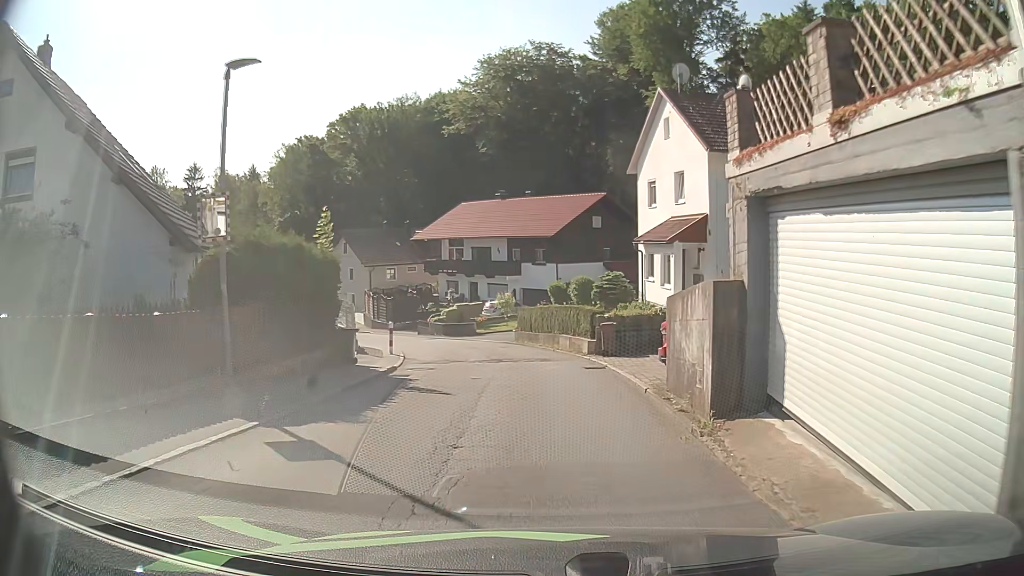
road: residential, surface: asphalt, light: Day
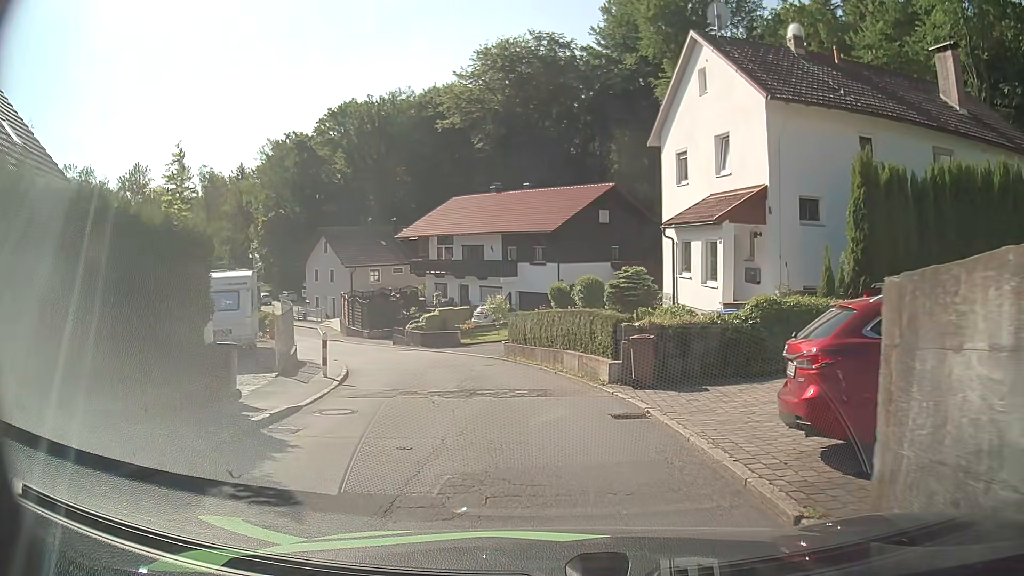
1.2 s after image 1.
(-0.1, +6.7) m; -2°
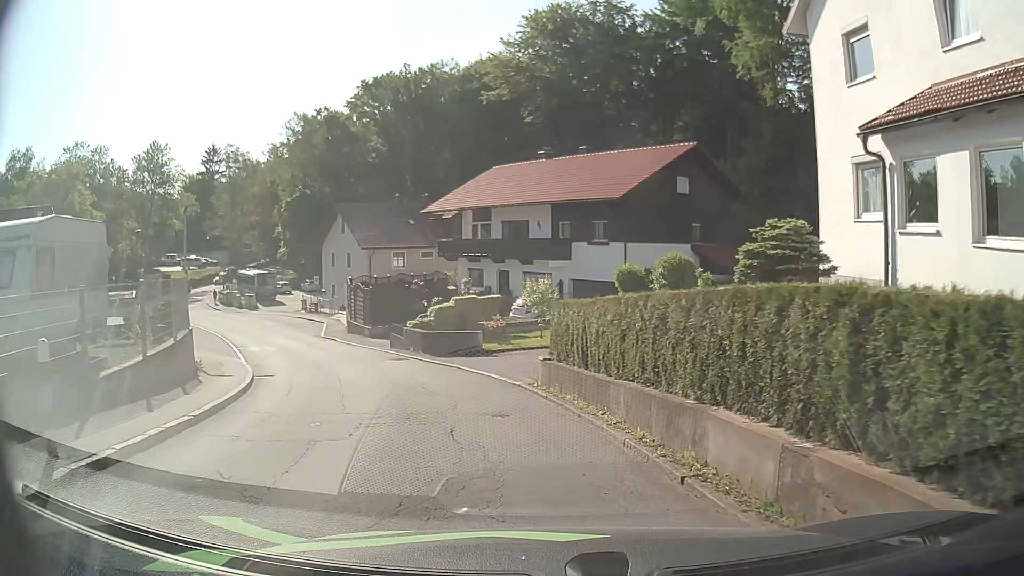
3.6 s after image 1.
(-0.2, +10.8) m; -4°
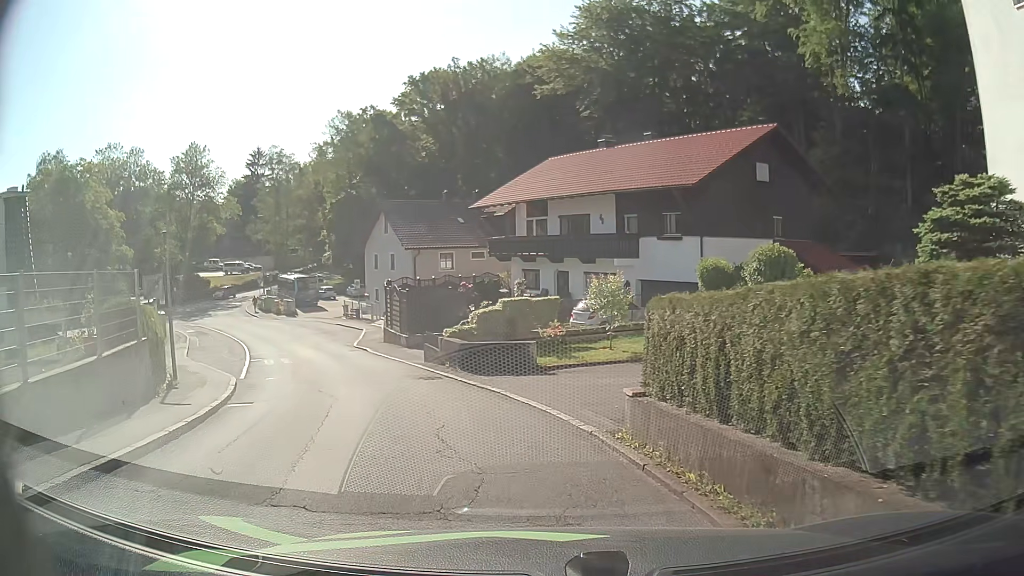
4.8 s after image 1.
(-0.1, +4.5) m; -3°
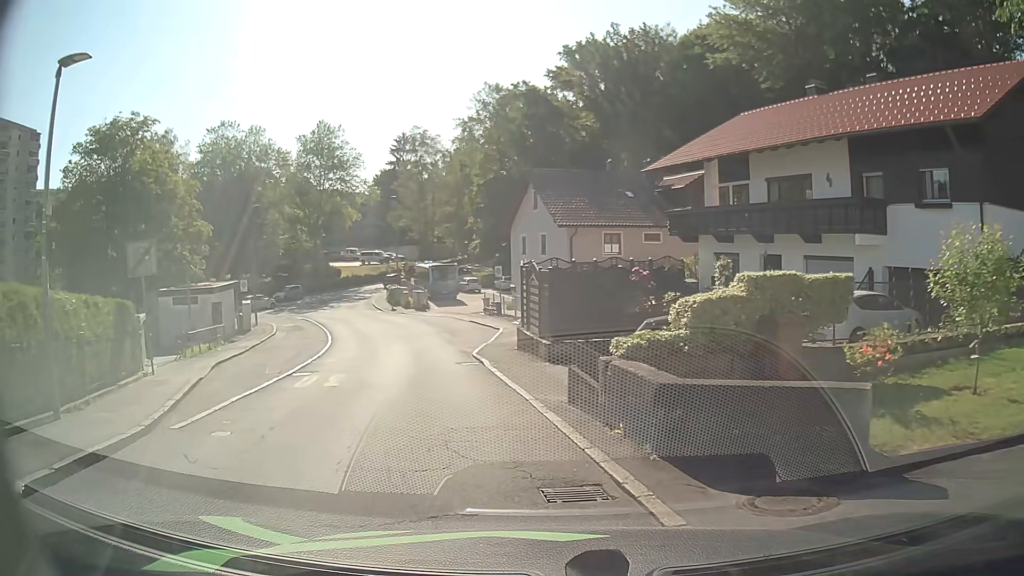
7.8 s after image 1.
(-1.4, +10.7) m; -15°
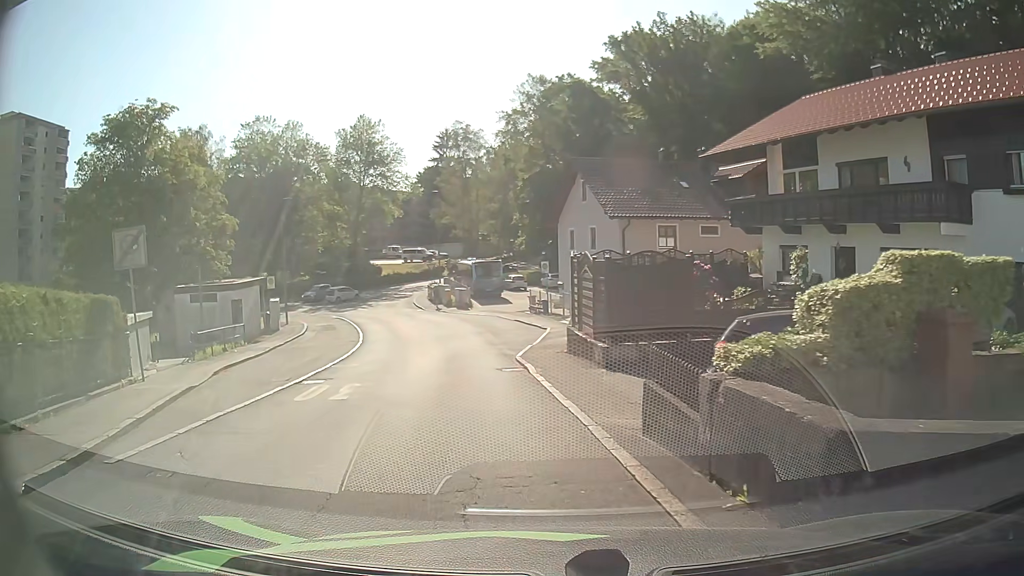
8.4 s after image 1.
(-0.1, +2.7) m; -4°
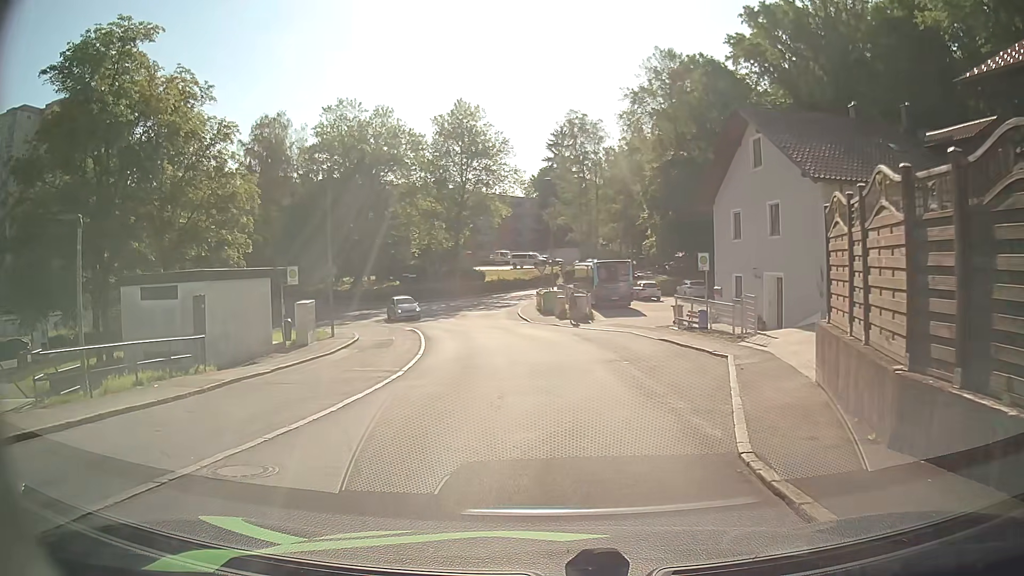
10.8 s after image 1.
(-1.3, +12.7) m; -10°
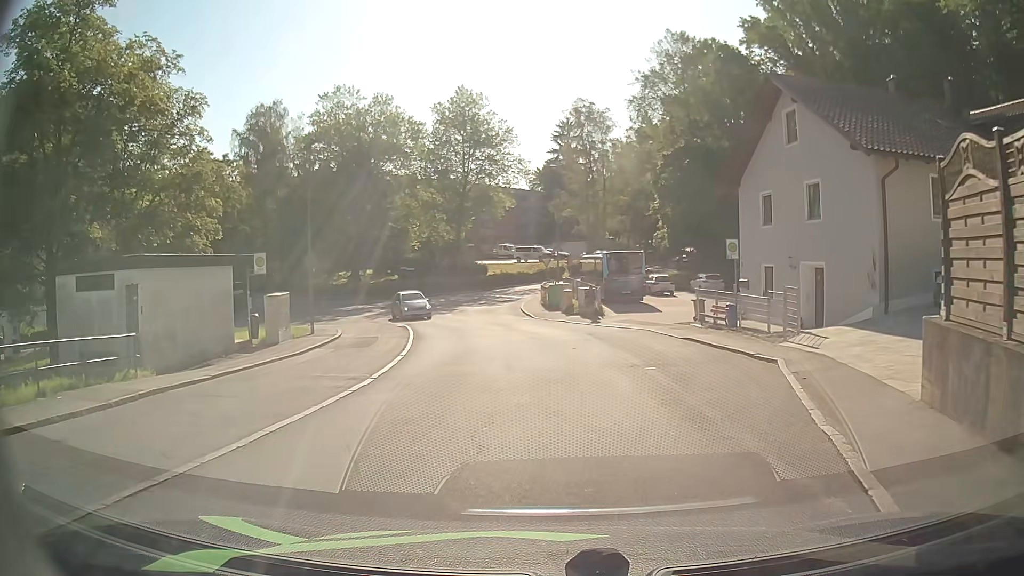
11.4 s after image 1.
(0.0, +3.5) m; -1°
